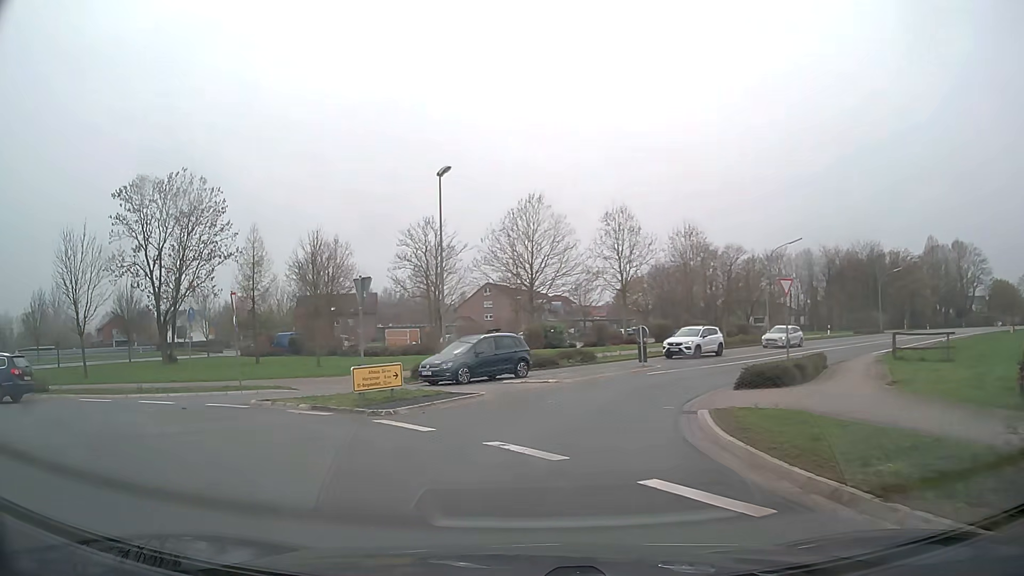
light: Day
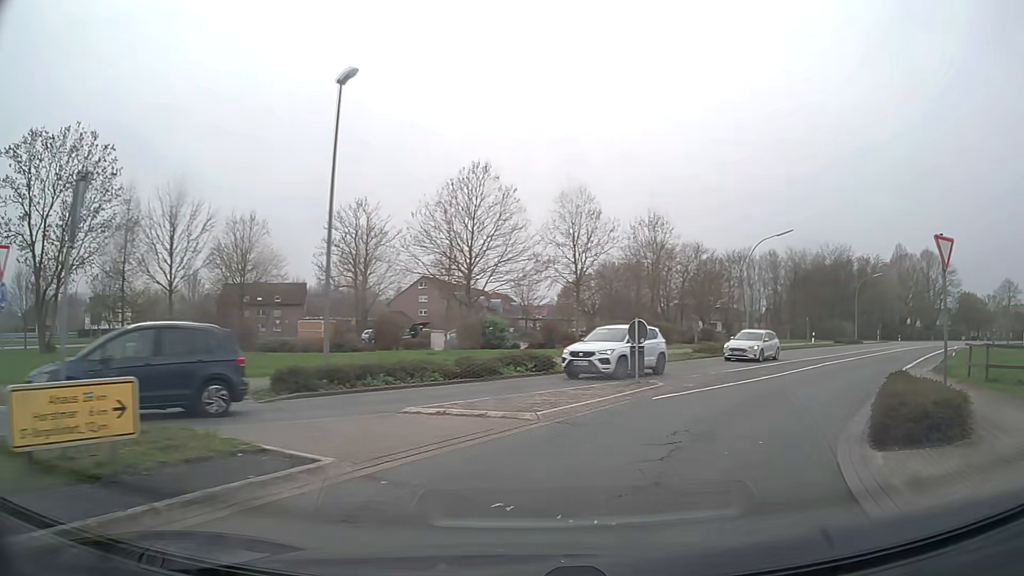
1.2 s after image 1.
(0.0, +9.8) m; +4°
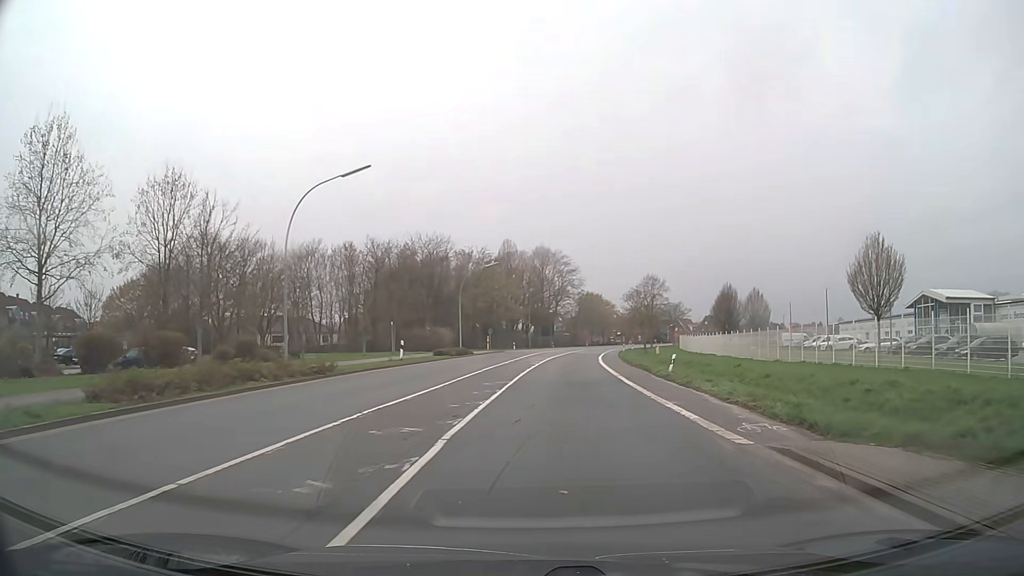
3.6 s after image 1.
(+8.5, +21.1) m; +36°
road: secondary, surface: asphalt
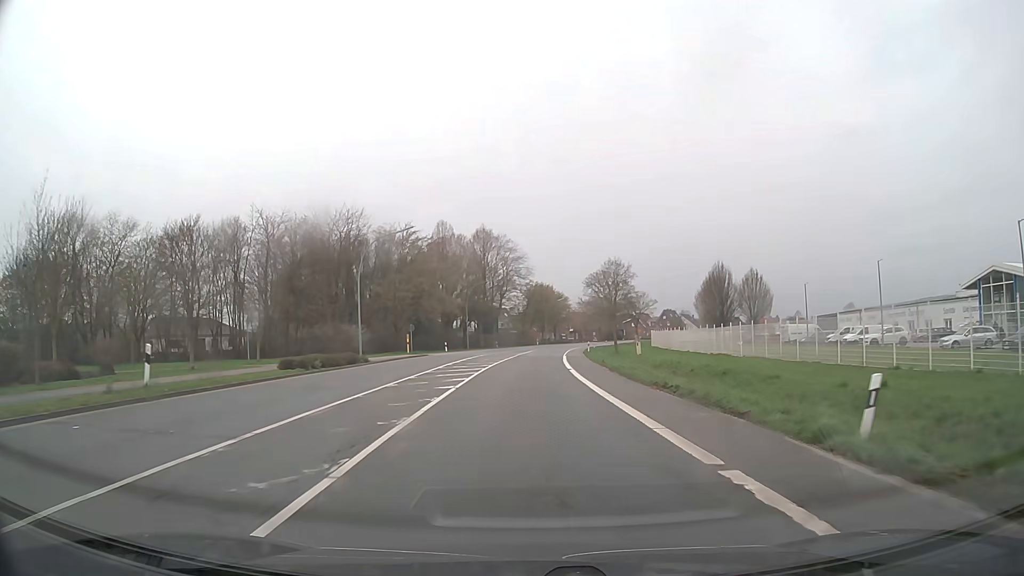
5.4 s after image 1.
(+1.2, +21.6) m; +5°
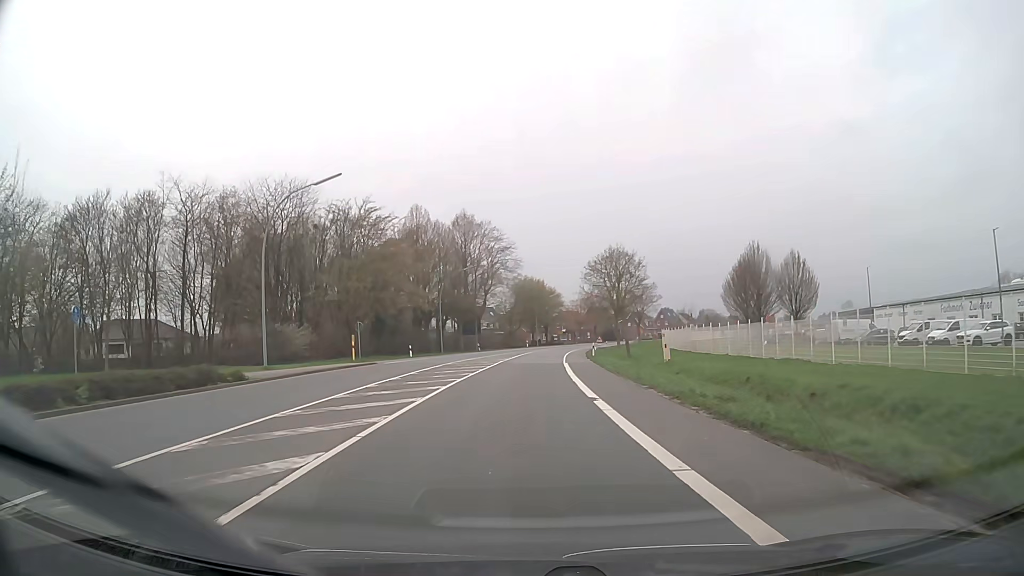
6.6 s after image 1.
(+0.2, +15.9) m; +1°
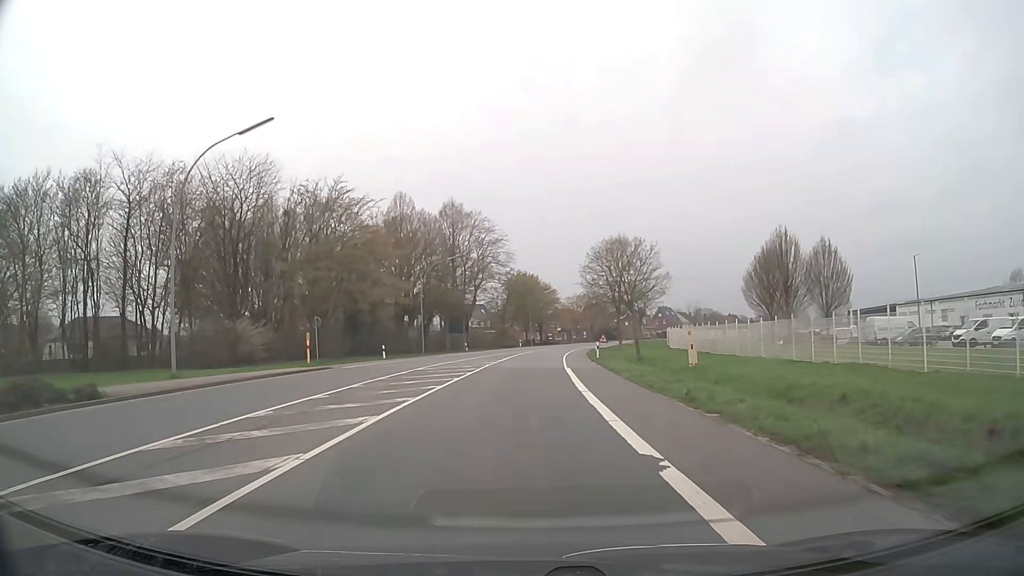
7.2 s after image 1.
(0.0, +8.3) m; 0°
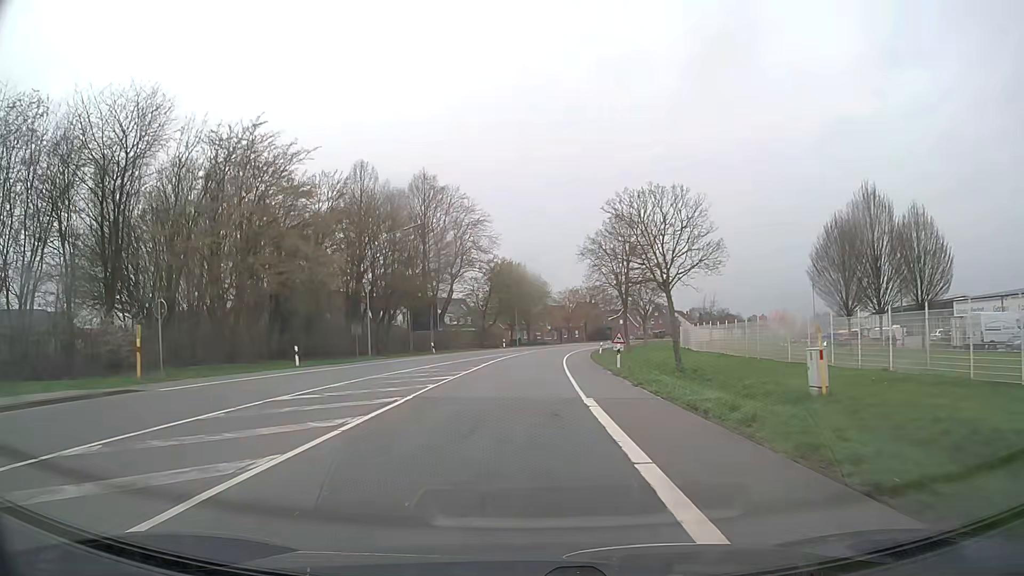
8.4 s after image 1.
(+0.2, +16.3) m; +1°
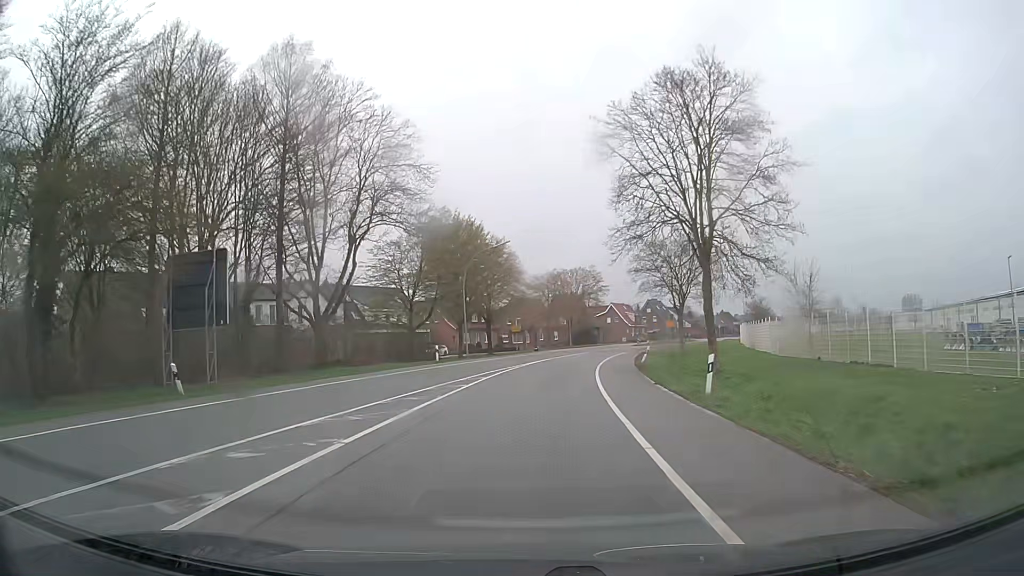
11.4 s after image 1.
(+0.7, +39.7) m; +3°
(0, +10) (+1, +20) (+1, +30) (+2, +40) (+4, +50) (+6, +60) (+9, +69) (+12, +79) (+15, +88) (+19, +97) m
